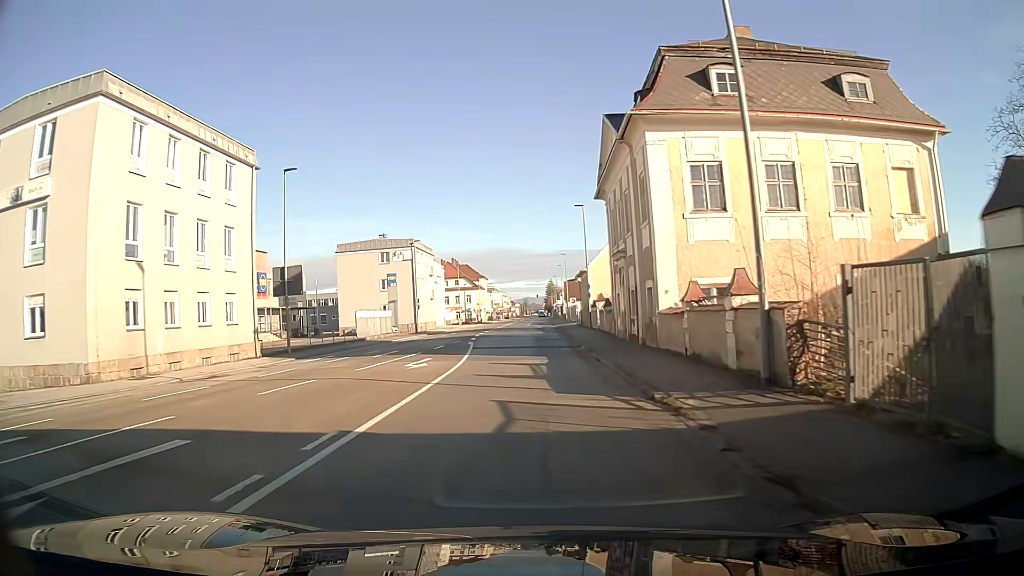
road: tertiary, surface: asphalt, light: Day
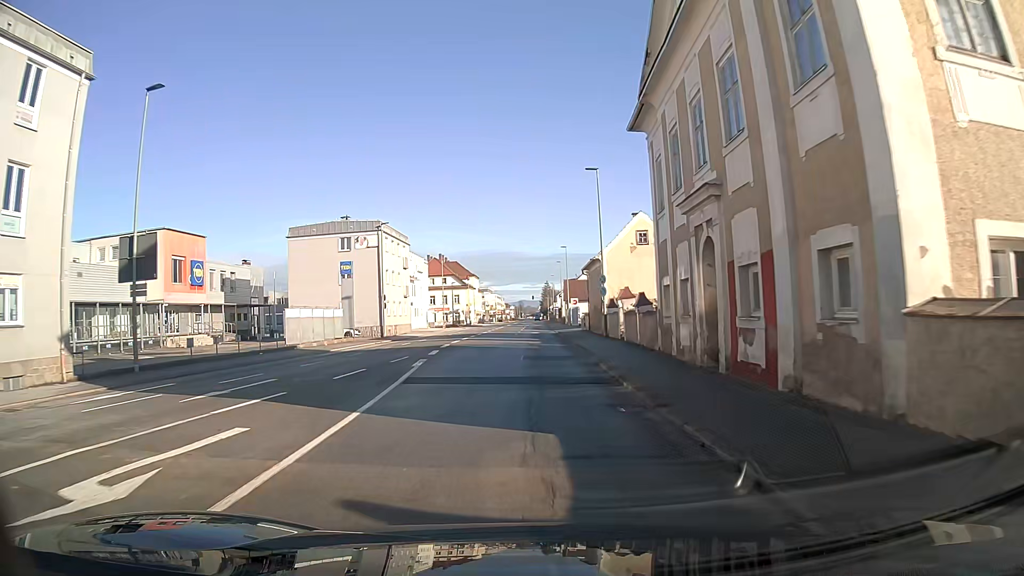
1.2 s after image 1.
(+0.1, +15.0) m; 0°
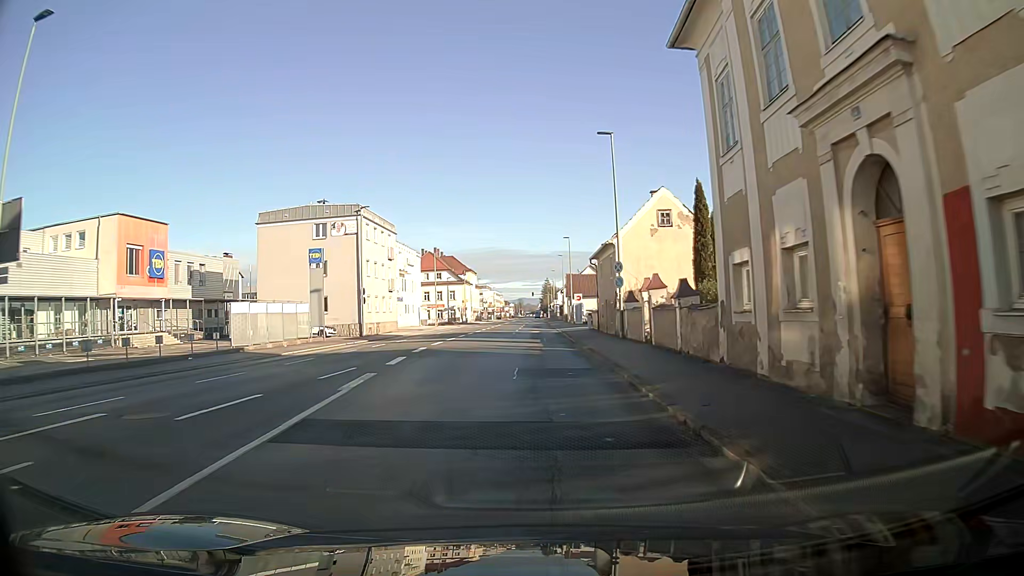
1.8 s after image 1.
(0.0, +7.5) m; 0°
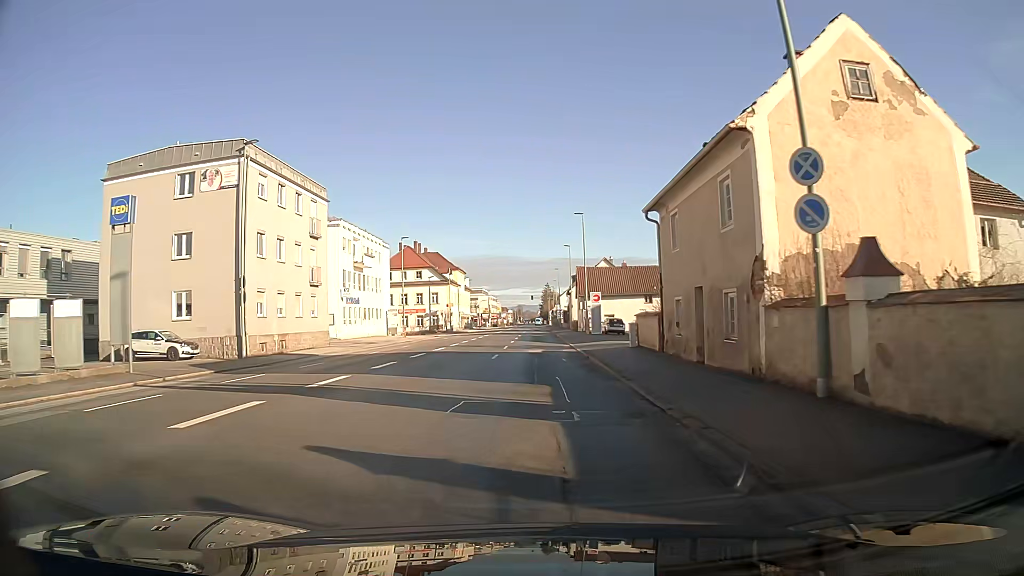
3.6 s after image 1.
(0.0, +22.9) m; 0°
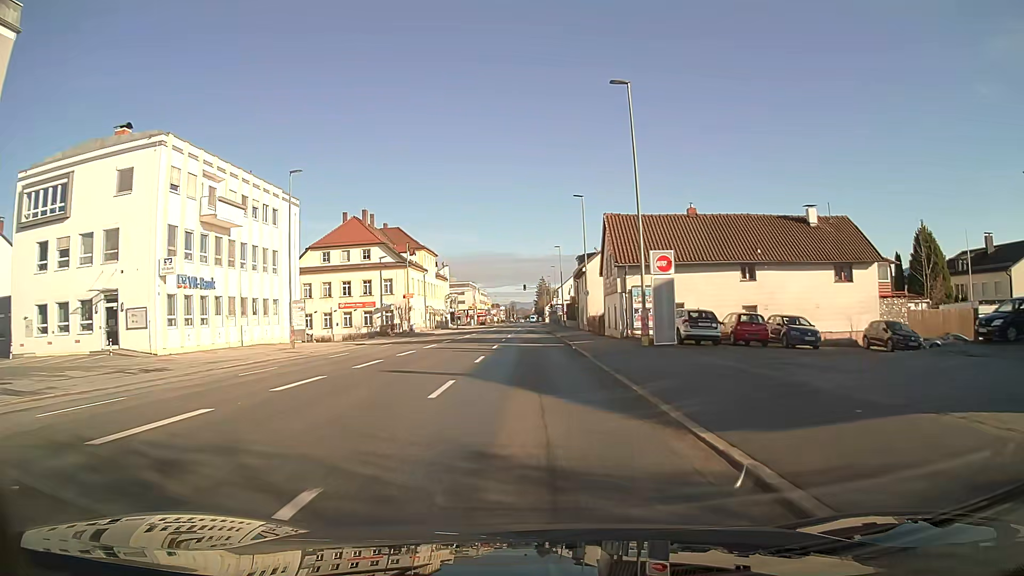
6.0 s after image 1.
(+0.1, +31.6) m; 0°
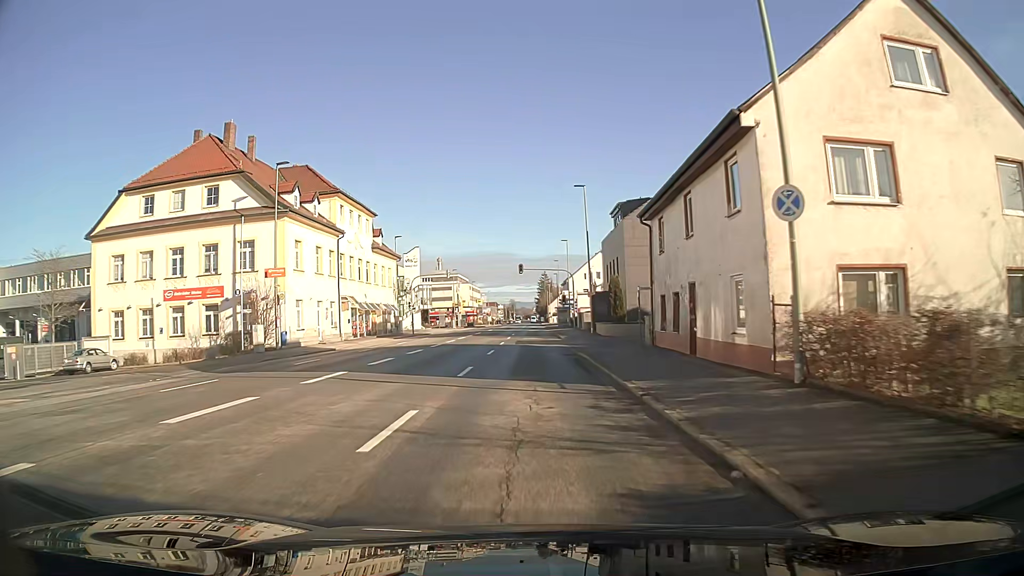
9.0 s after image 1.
(0.0, +40.6) m; 0°
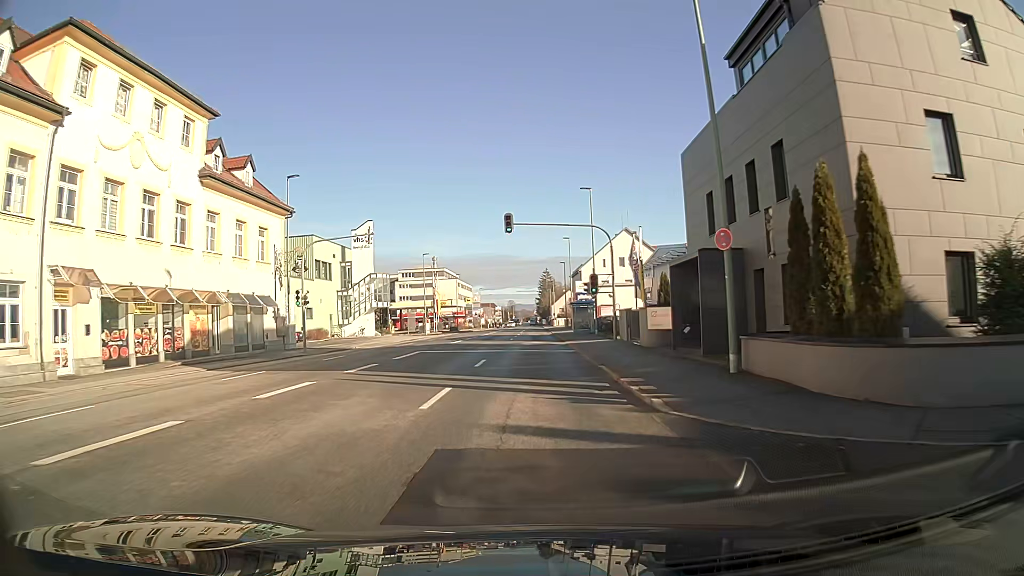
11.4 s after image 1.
(0.0, +32.8) m; 0°
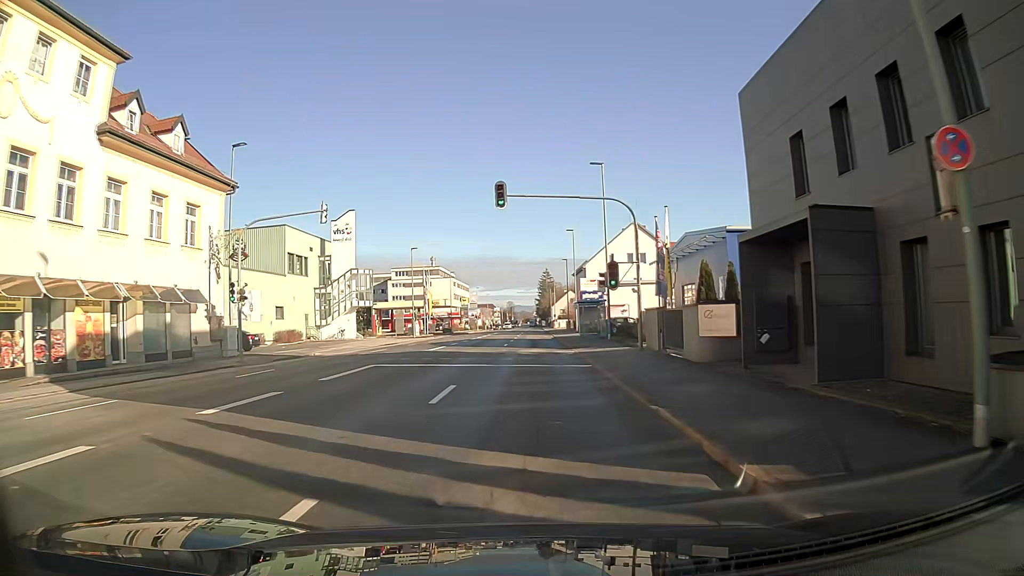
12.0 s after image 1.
(0.0, +8.2) m; 0°
